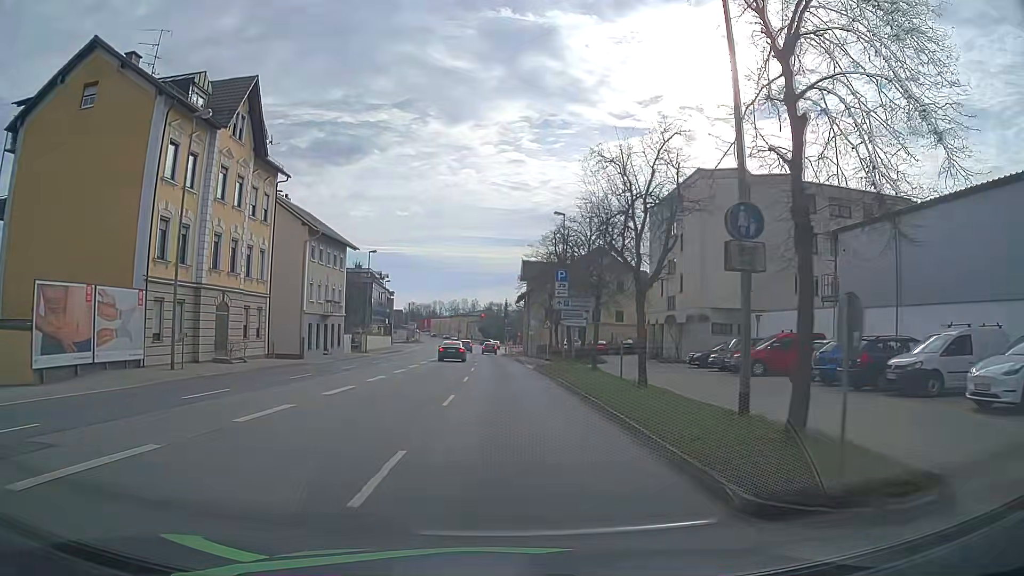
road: primary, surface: asphalt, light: Day
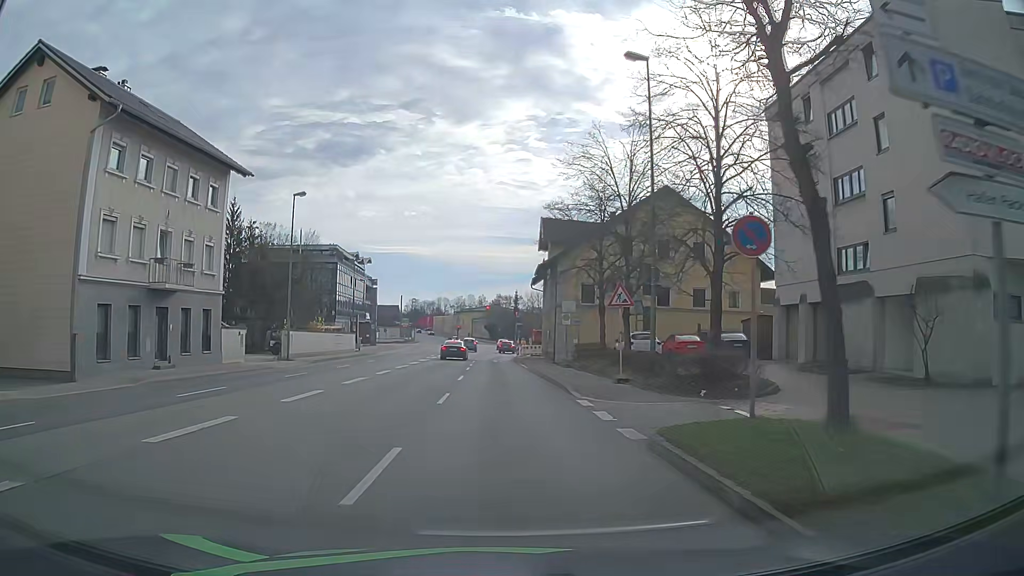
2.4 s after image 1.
(-0.4, +26.9) m; -1°
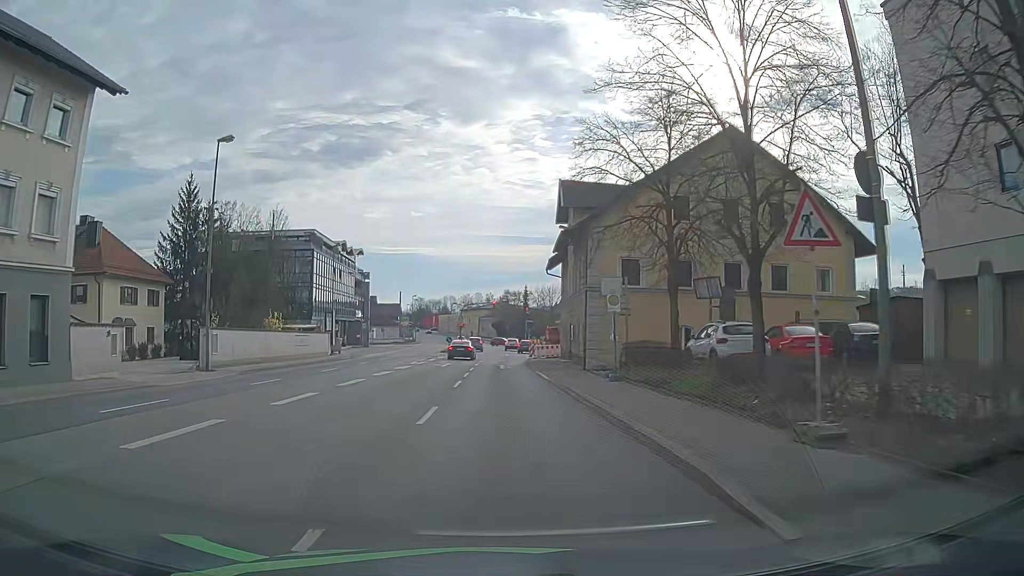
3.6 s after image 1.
(-0.1, +12.6) m; -1°
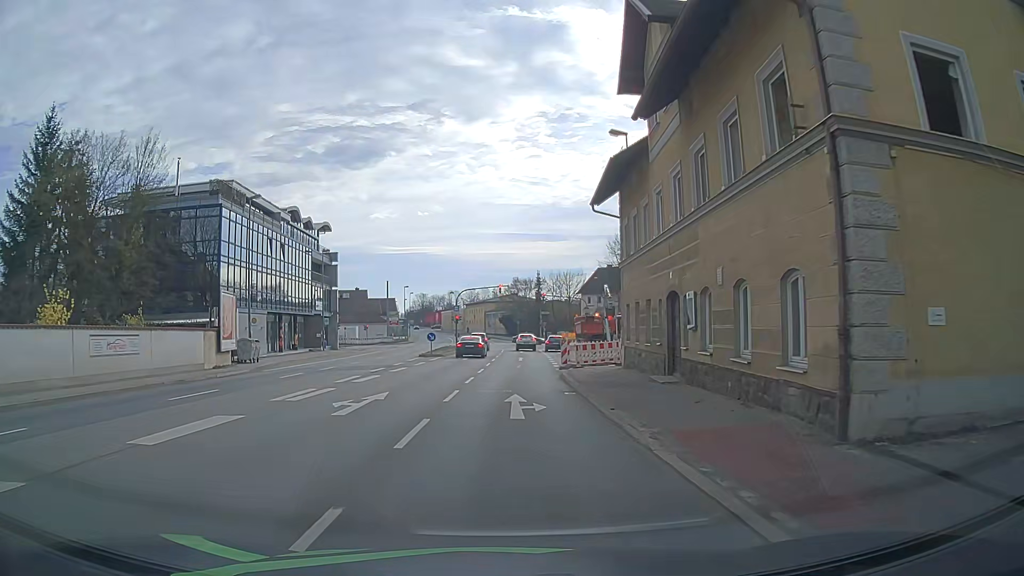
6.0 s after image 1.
(-0.3, +23.4) m; -2°
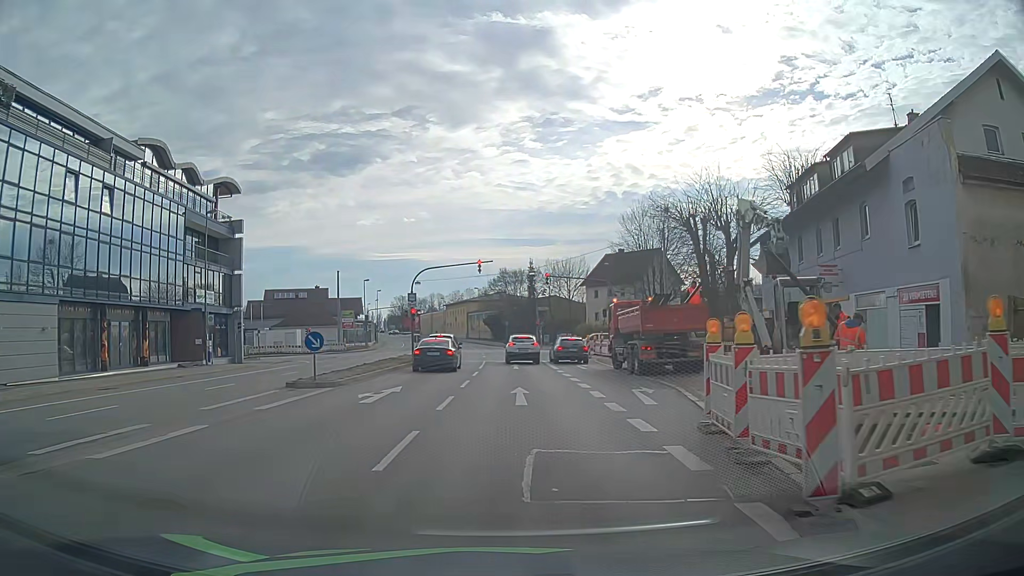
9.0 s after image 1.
(+0.6, +25.3) m; +2°
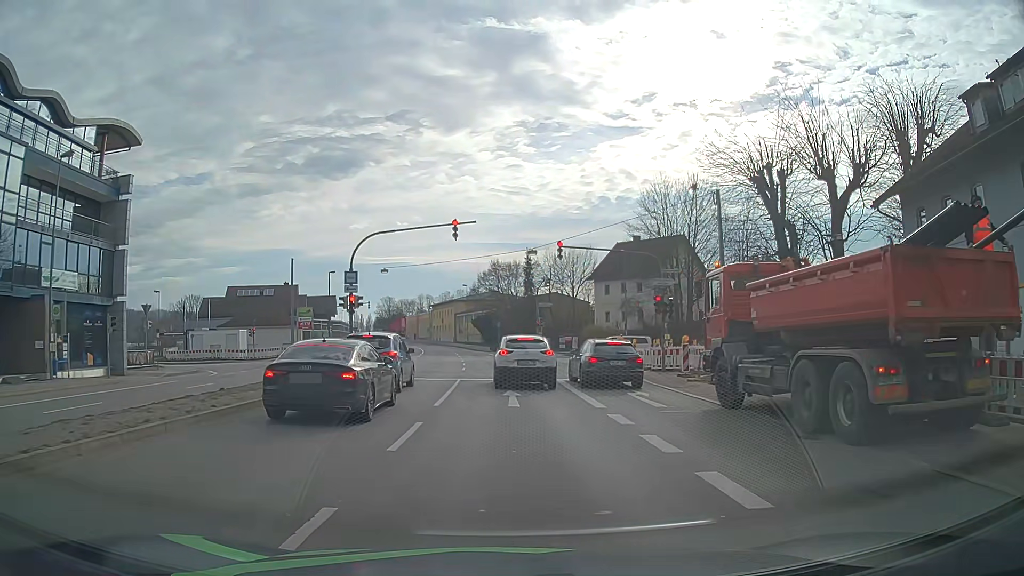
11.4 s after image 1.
(+0.1, +16.3) m; 0°
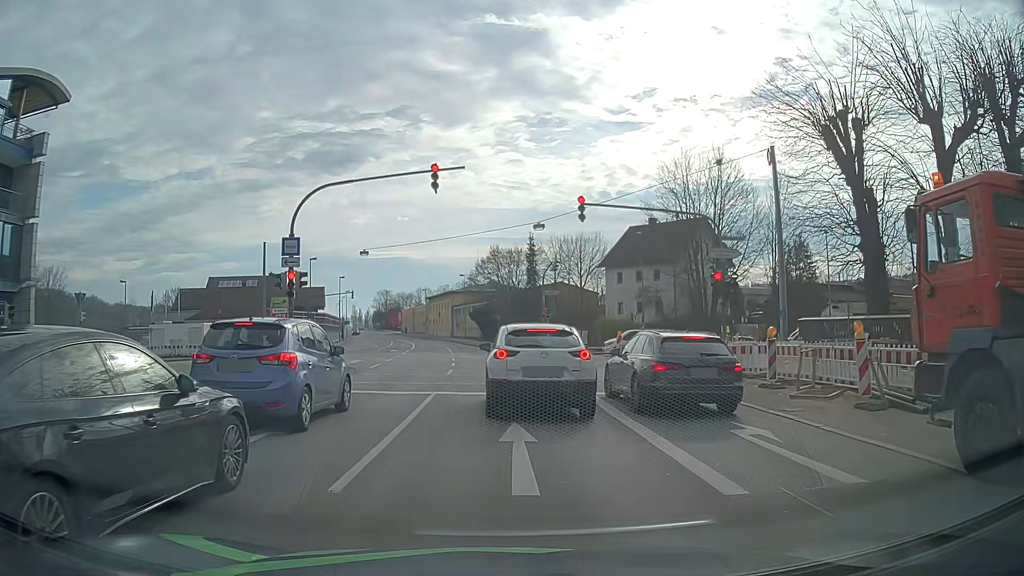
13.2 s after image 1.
(+0.1, +8.4) m; +1°
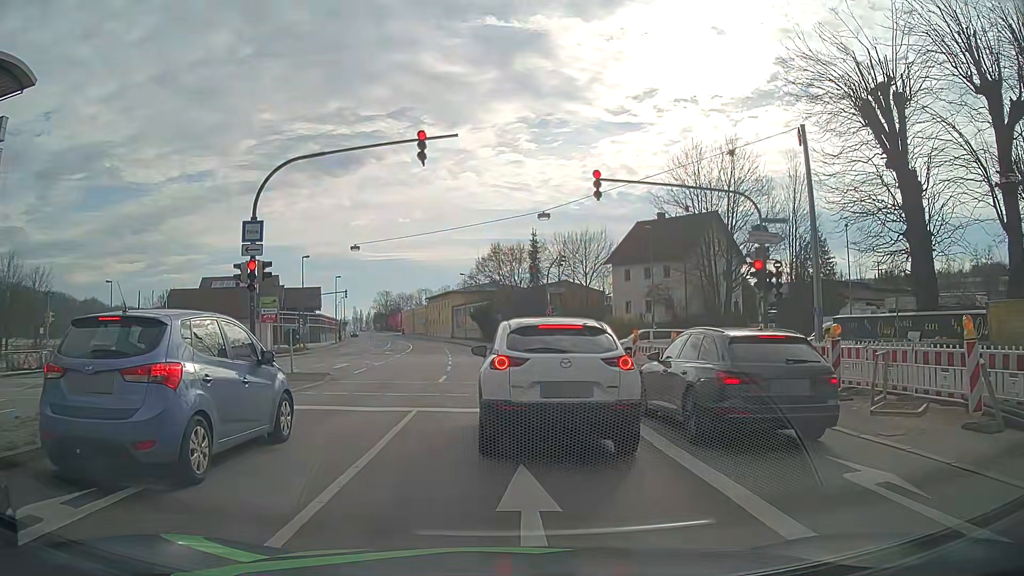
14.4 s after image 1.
(0.0, +3.3) m; +1°
